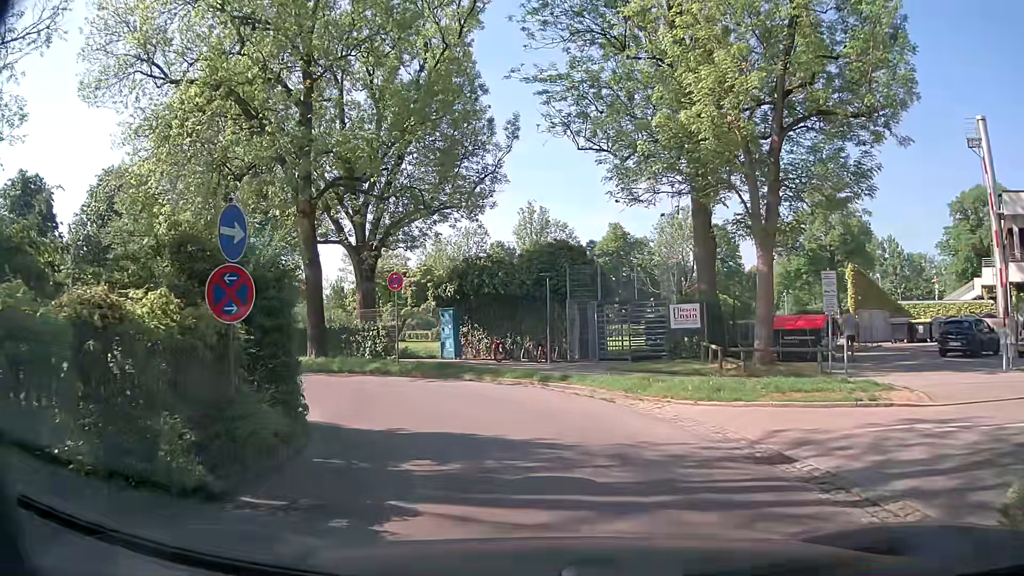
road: residential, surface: asphalt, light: Day
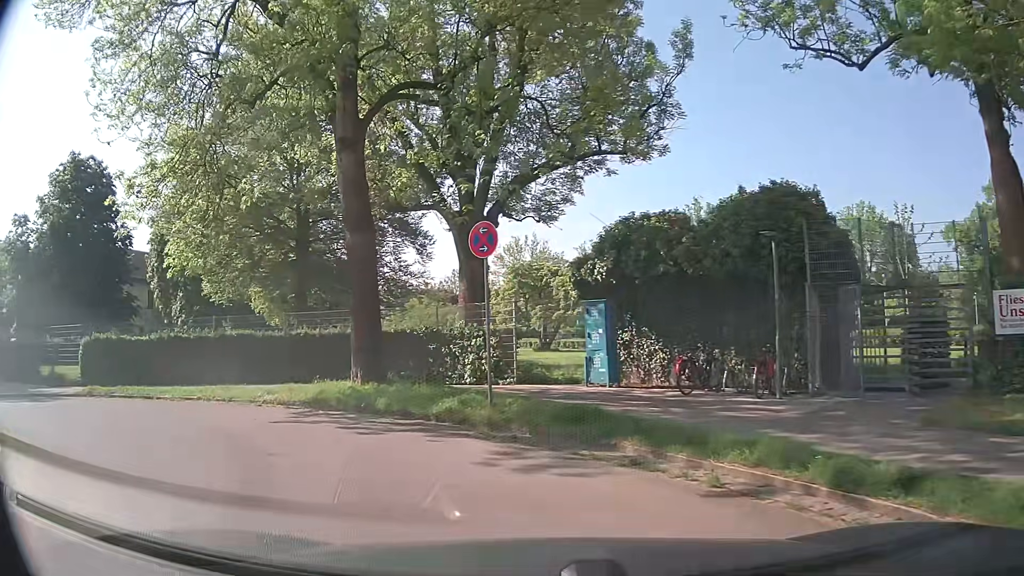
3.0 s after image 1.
(-0.7, +10.9) m; -14°
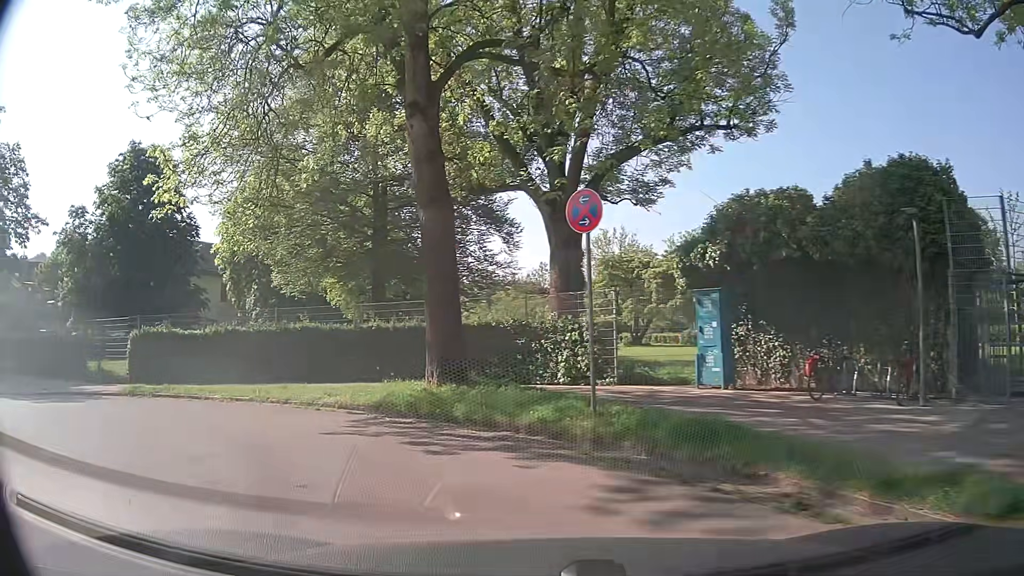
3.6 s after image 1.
(-0.1, +2.1) m; -7°
